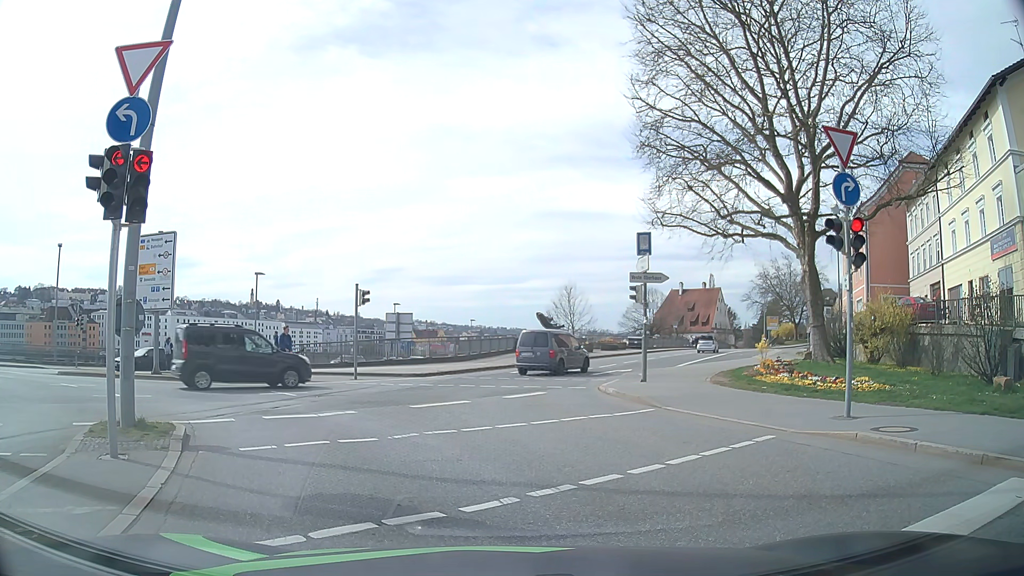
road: primary_link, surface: asphalt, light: Day
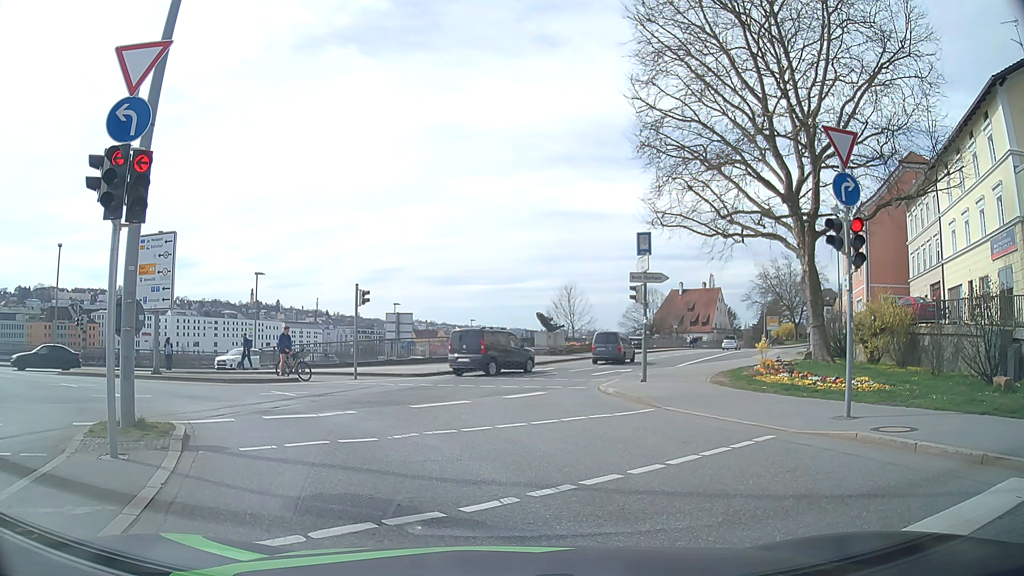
(0.0, 0.0) m; 0°
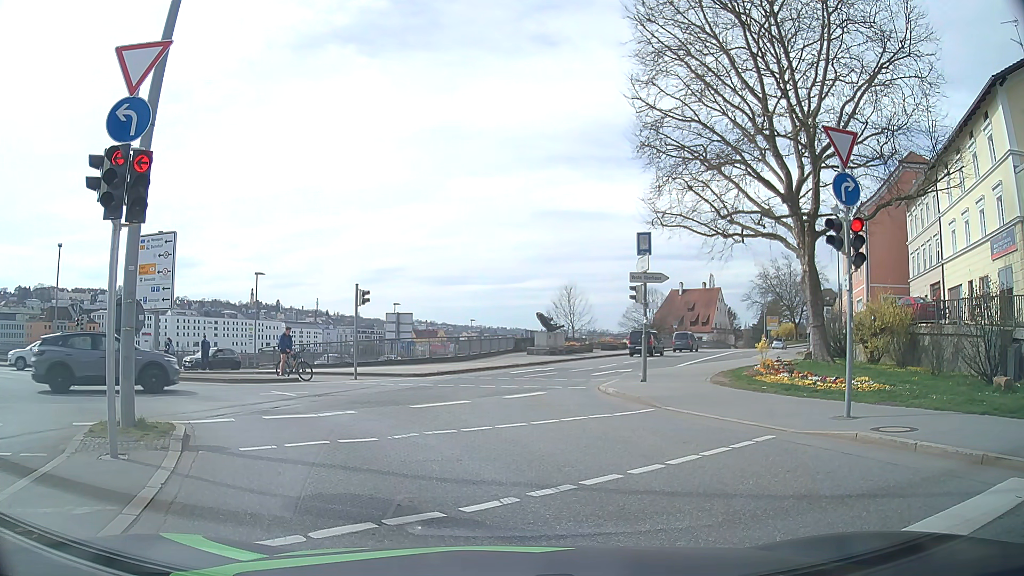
(0.0, 0.0) m; 0°
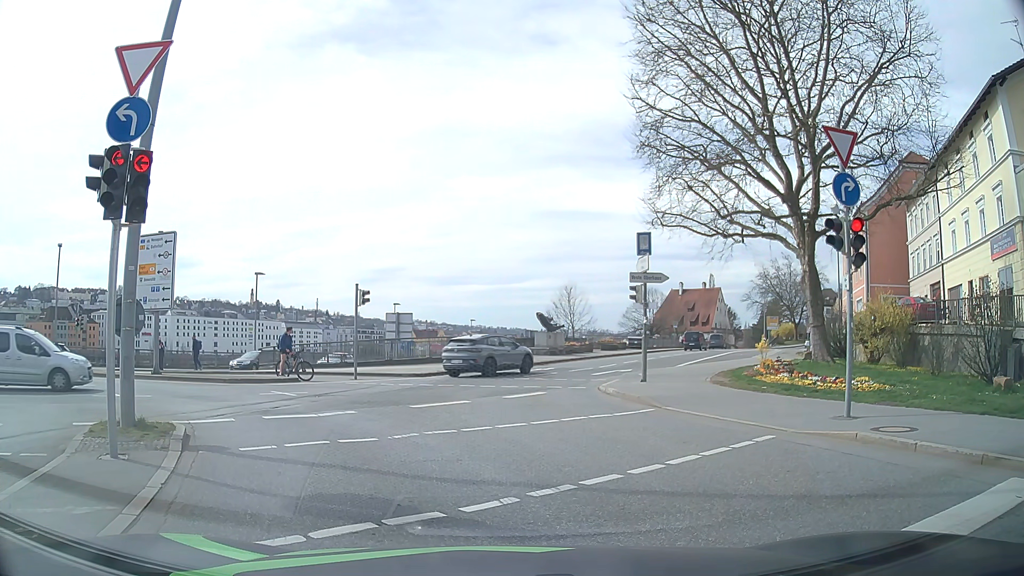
(0.0, 0.0) m; 0°
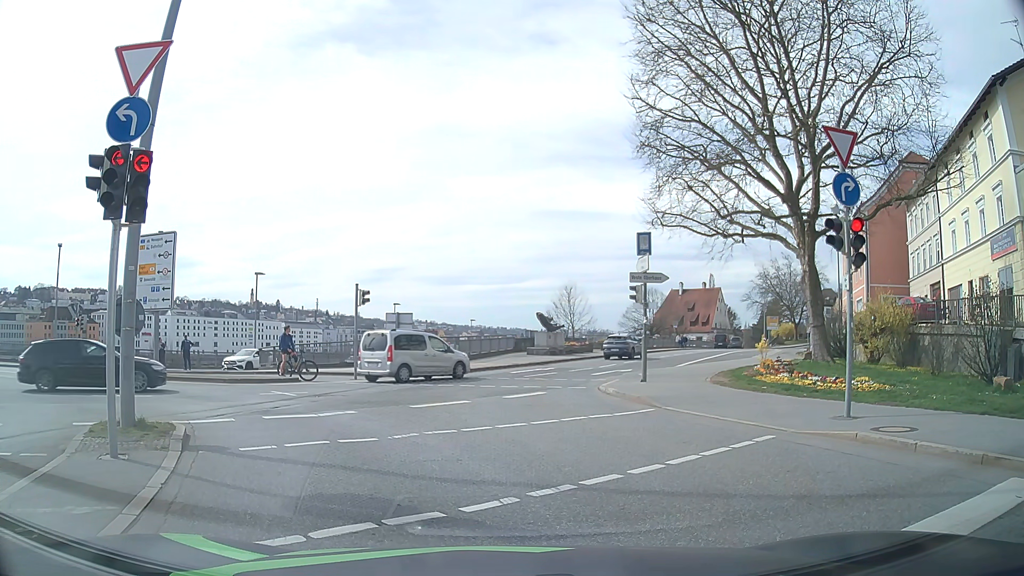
(0.0, 0.0) m; 0°
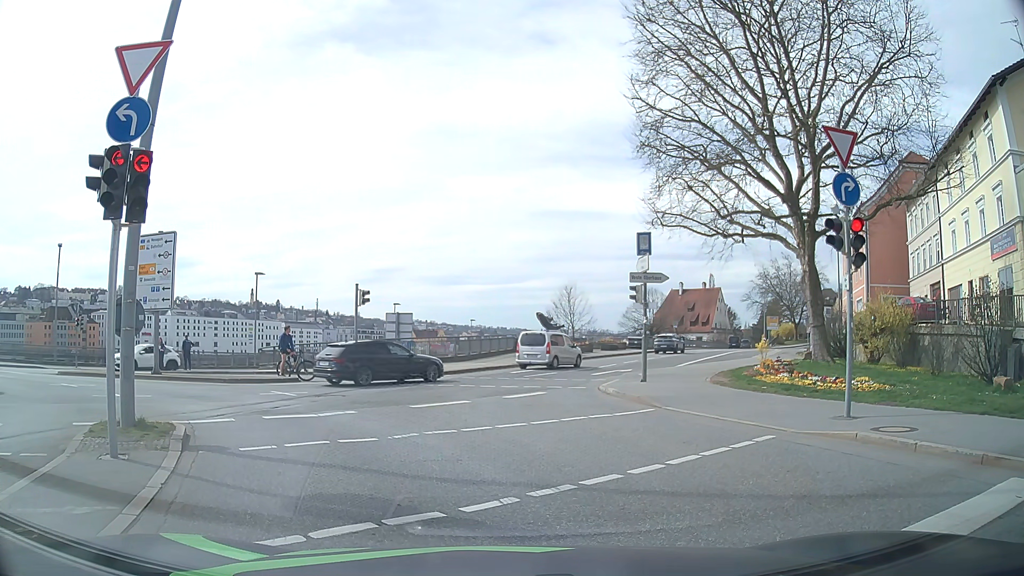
(0.0, 0.0) m; 0°
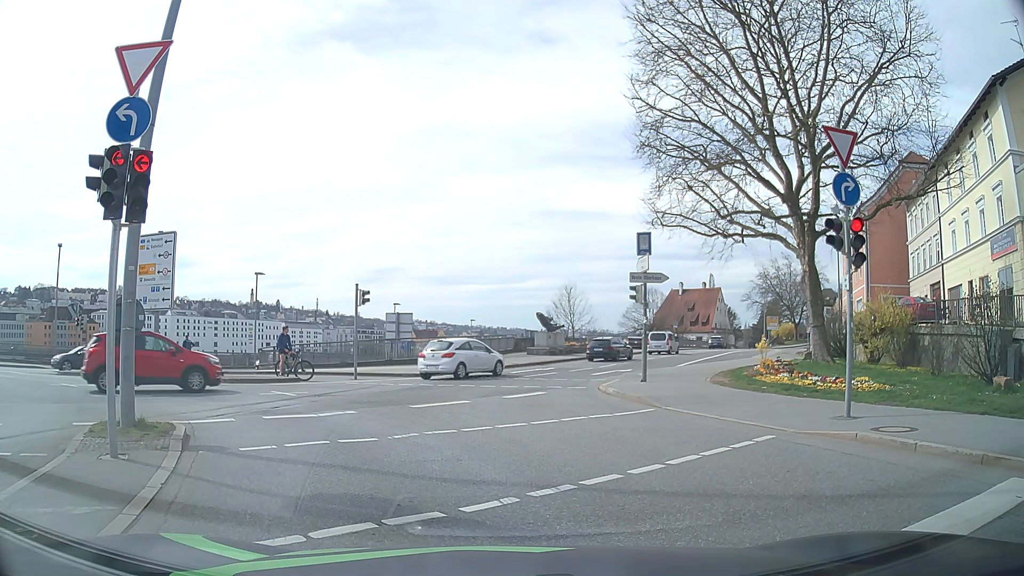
(0.0, 0.0) m; 0°
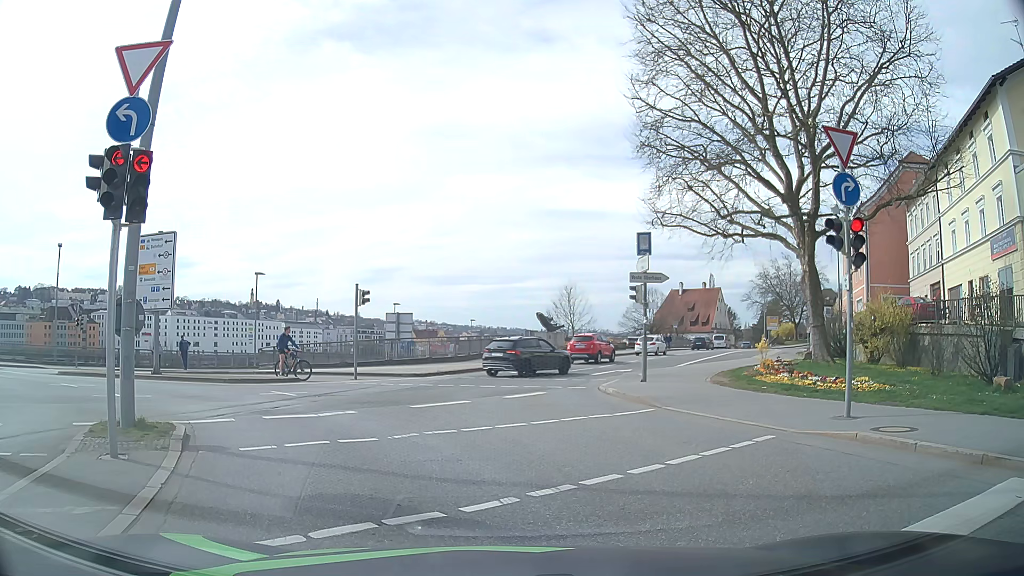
(0.0, 0.0) m; 0°
(-2, +10) (-8, +18) (-16, +23) (-26, +26) (-35, +28) (-45, +31) (-55, +33) (-65, +35) (-74, +38) (-84, +40) m
